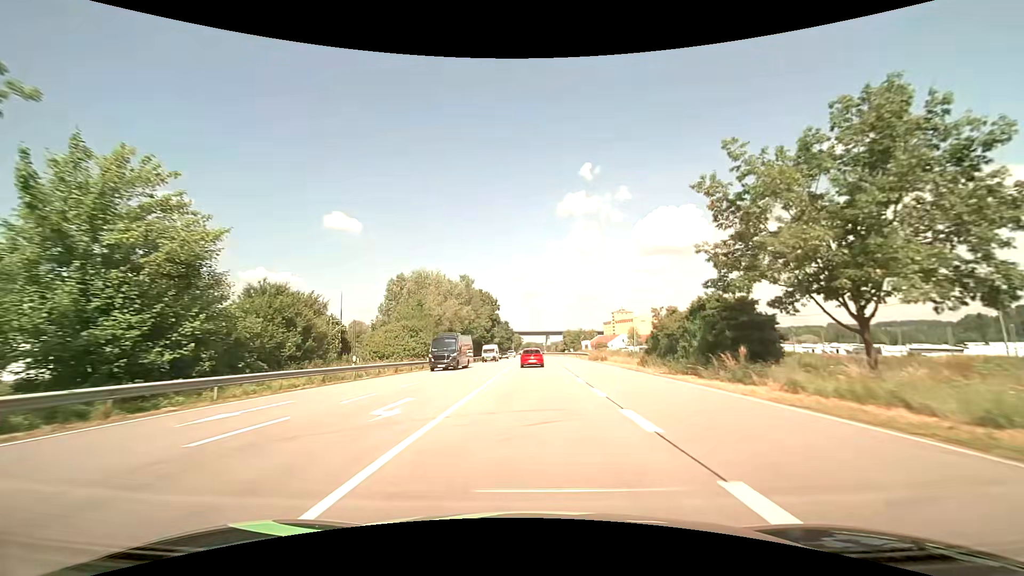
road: primary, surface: asphalt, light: Day
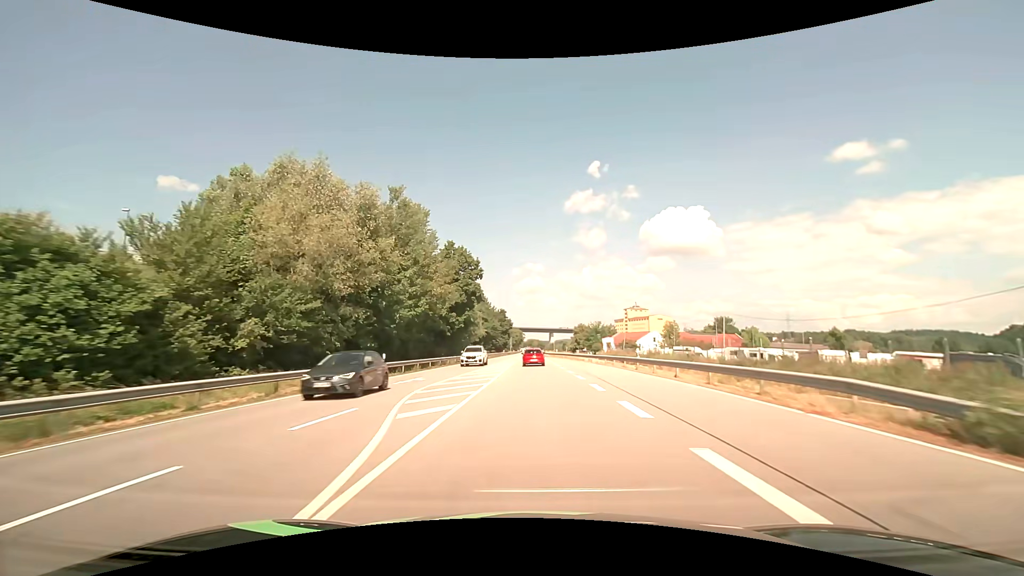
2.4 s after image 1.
(-0.2, +46.8) m; -1°
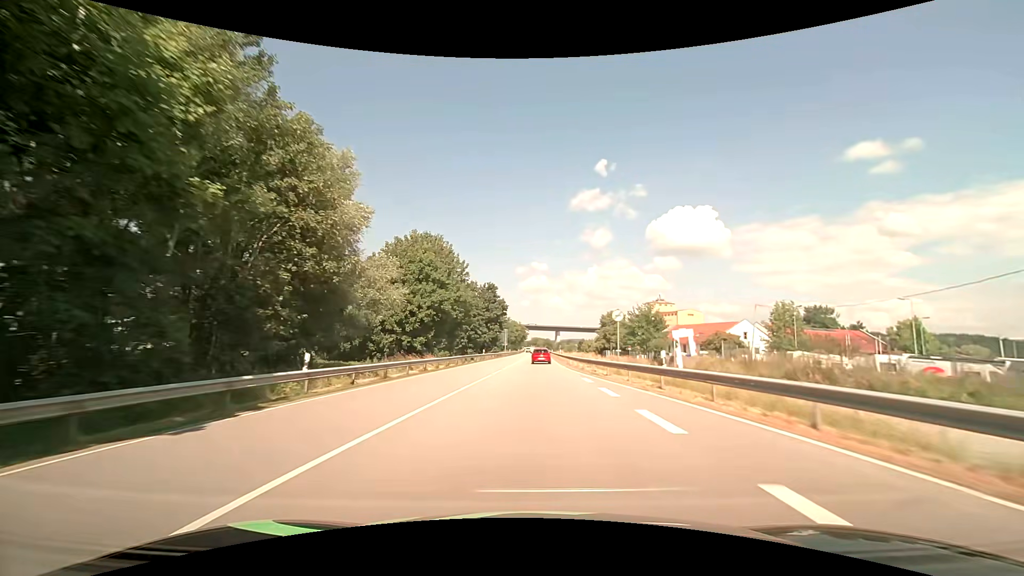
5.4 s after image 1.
(-0.1, +62.1) m; 0°
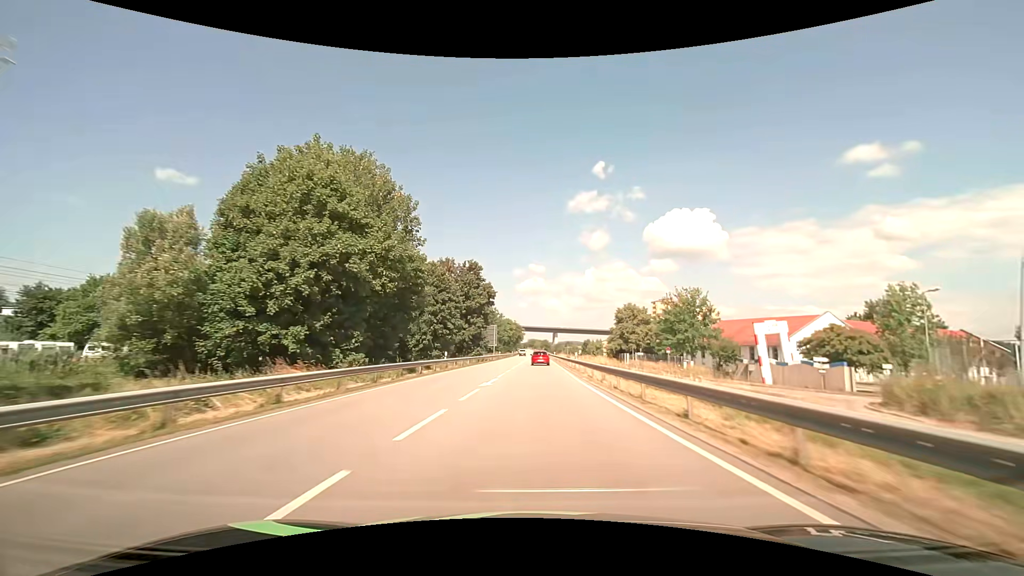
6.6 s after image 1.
(+0.1, +26.7) m; 0°
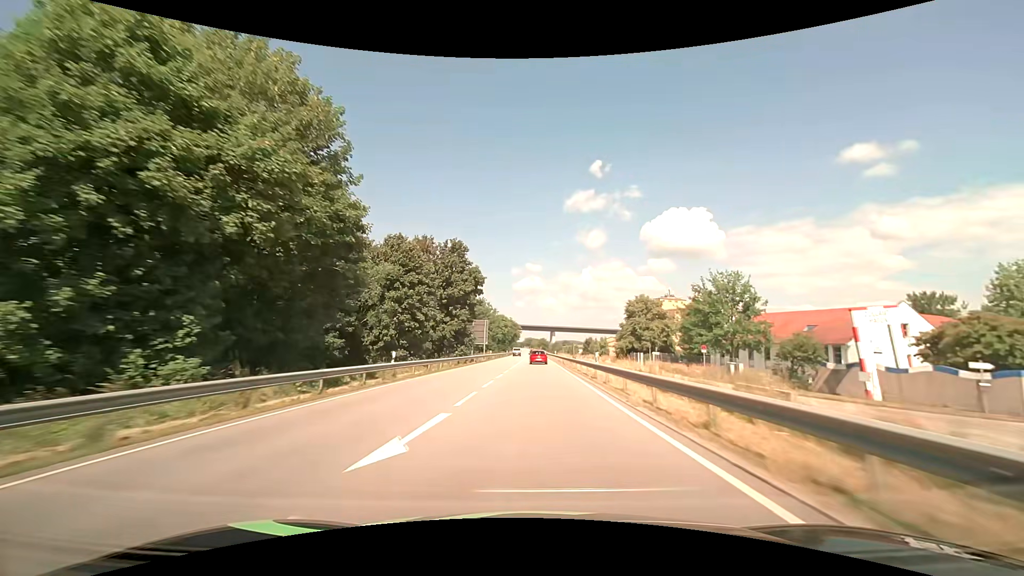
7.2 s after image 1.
(0.0, +13.8) m; 0°
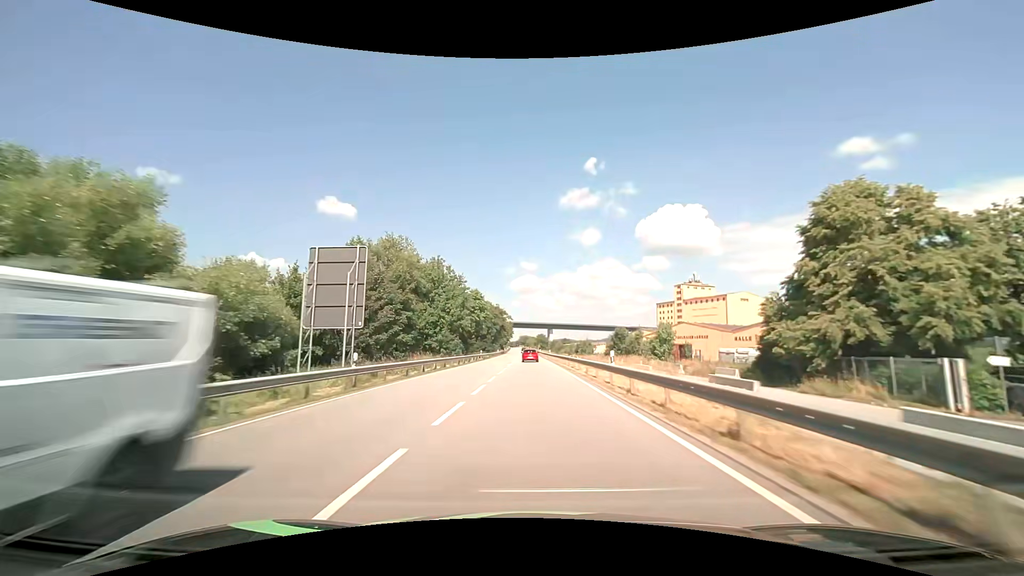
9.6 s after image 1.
(+0.5, +57.7) m; 0°
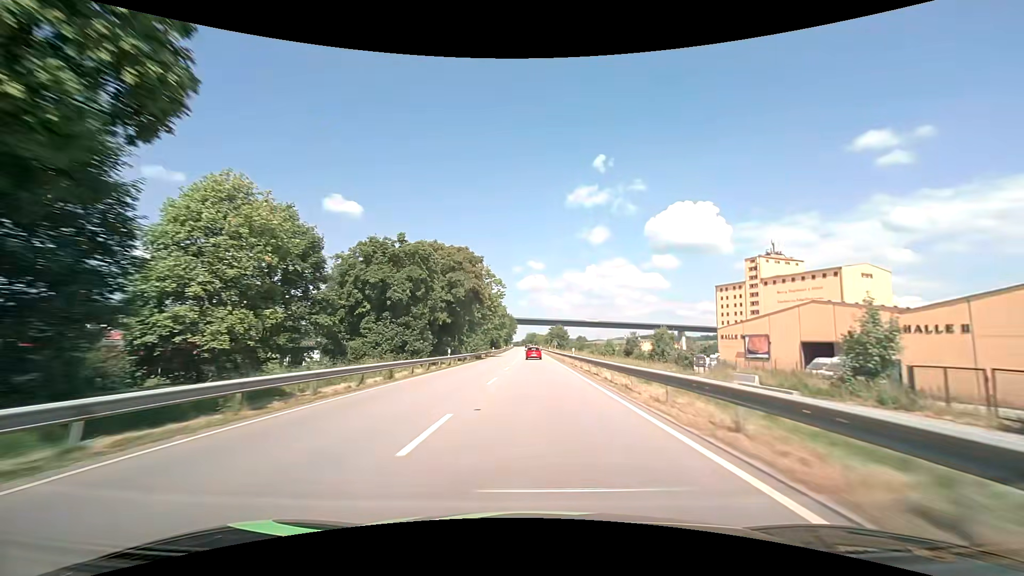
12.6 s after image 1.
(-0.5, +76.2) m; -1°
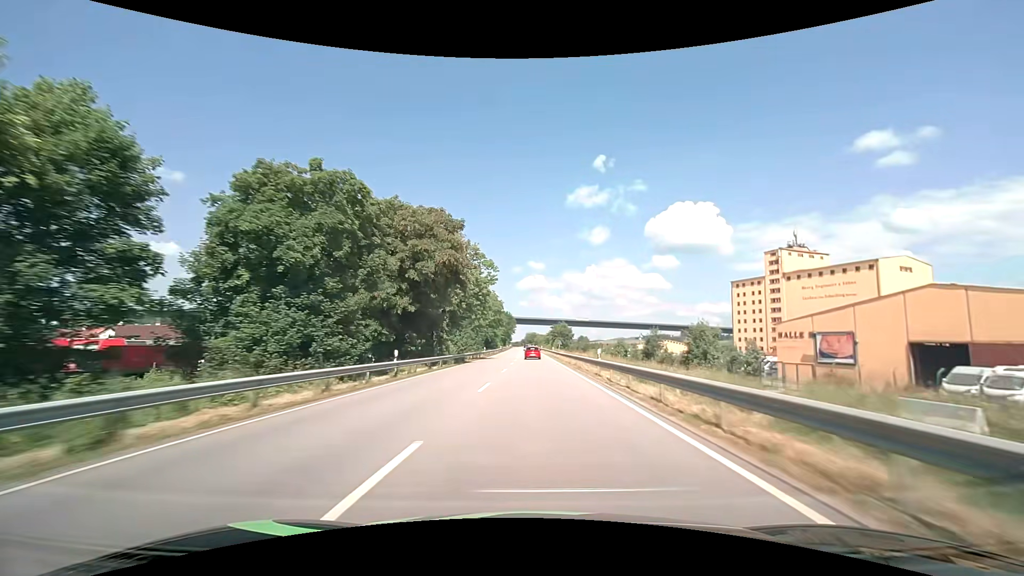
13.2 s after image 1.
(0.0, +15.5) m; 0°
(0, +10) (0, +20) (0, +30) (0, +40) (0, +50) (0, +60) (0, +70) (0, +80) (0, +90) (0, +100) m
